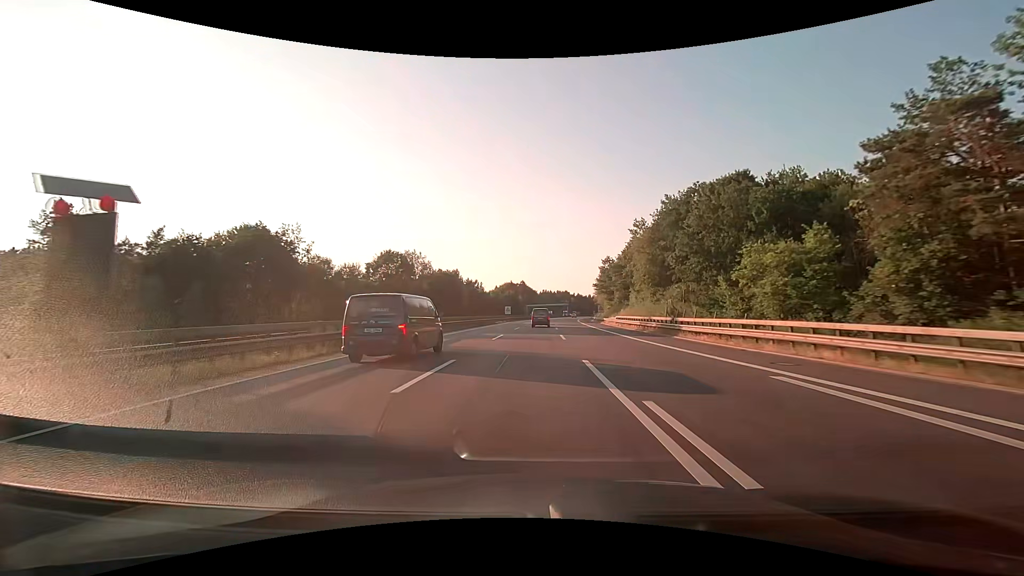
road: motorway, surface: asphalt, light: Day
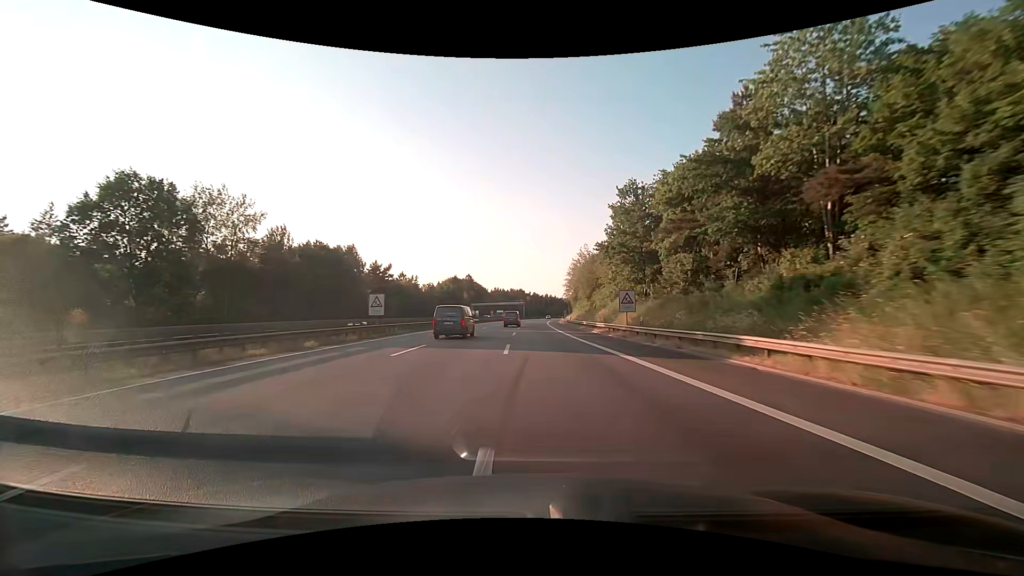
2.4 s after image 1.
(+2.8, +63.4) m; +5°
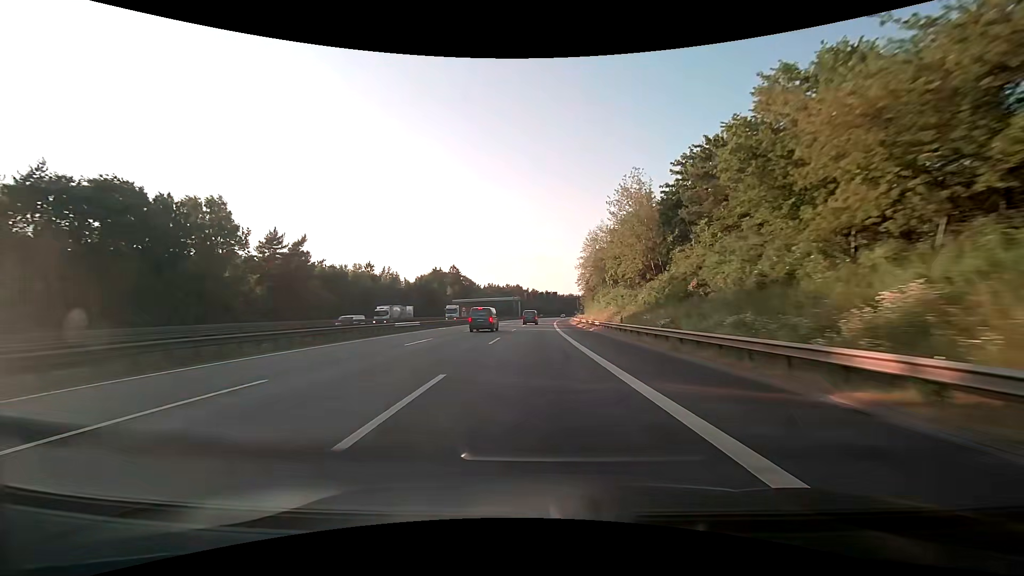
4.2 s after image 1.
(+0.5, +47.7) m; 0°
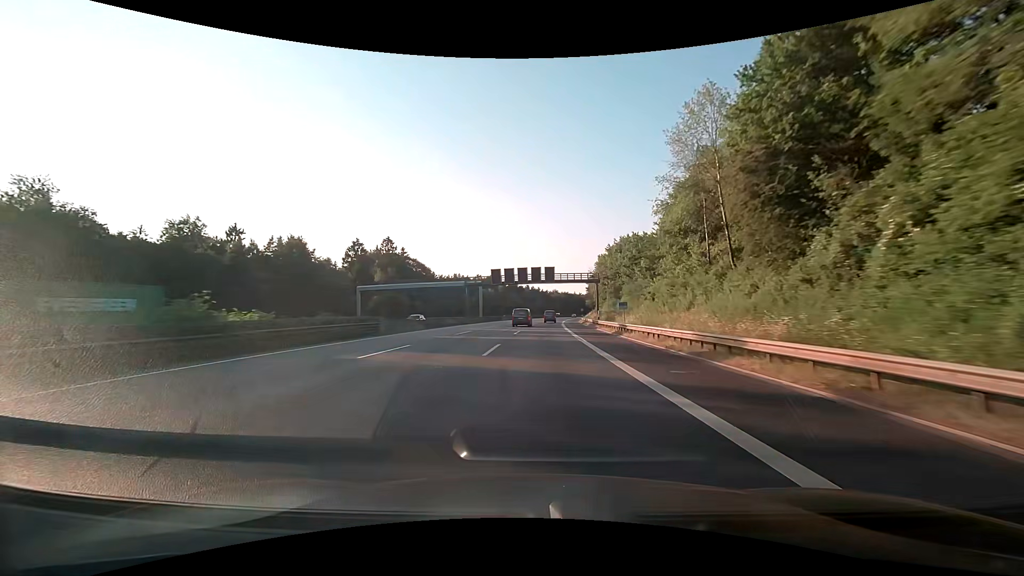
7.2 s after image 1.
(+0.9, +78.6) m; +2°
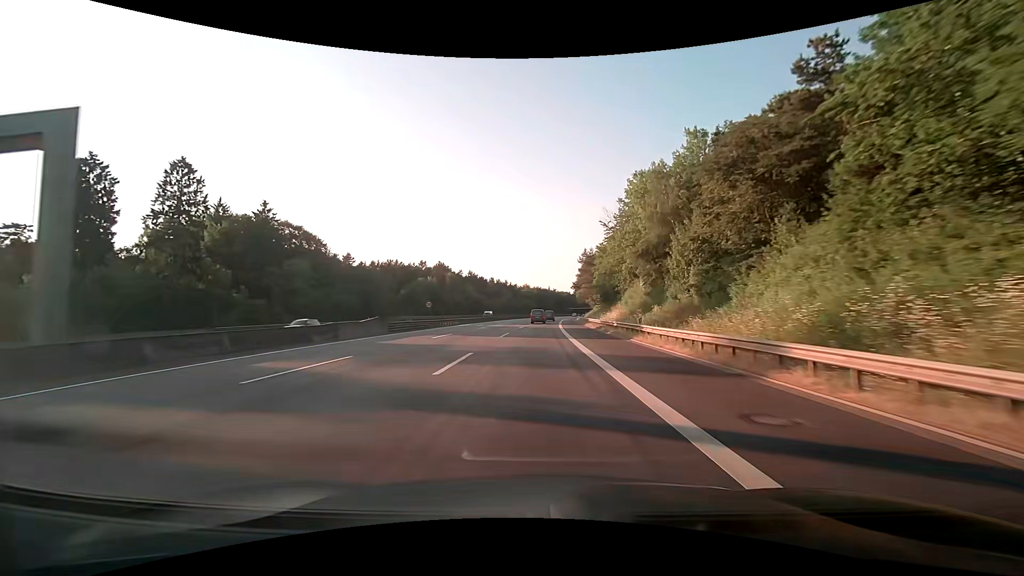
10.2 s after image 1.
(+2.8, +76.5) m; +3°
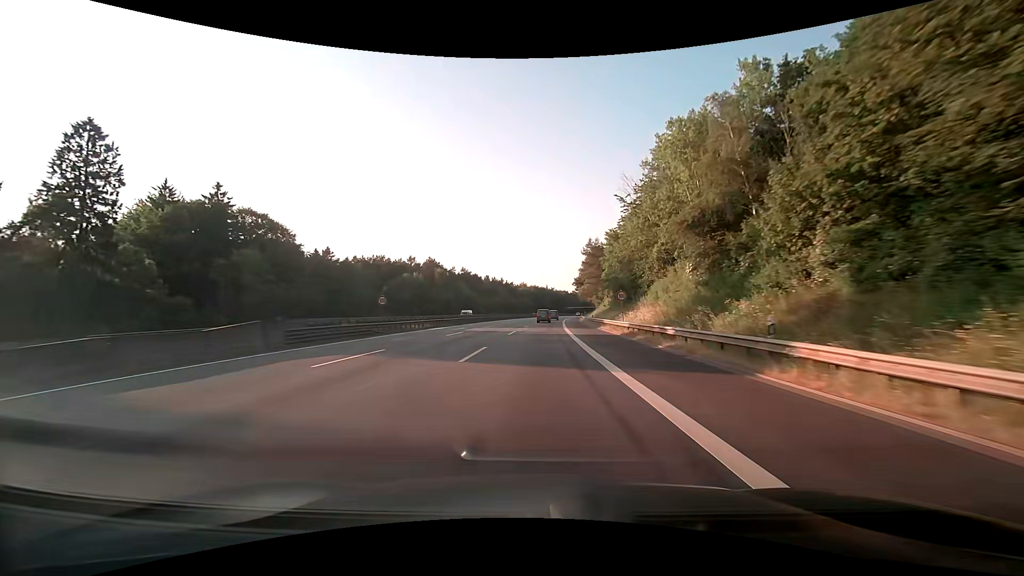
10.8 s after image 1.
(+0.1, +14.9) m; 0°
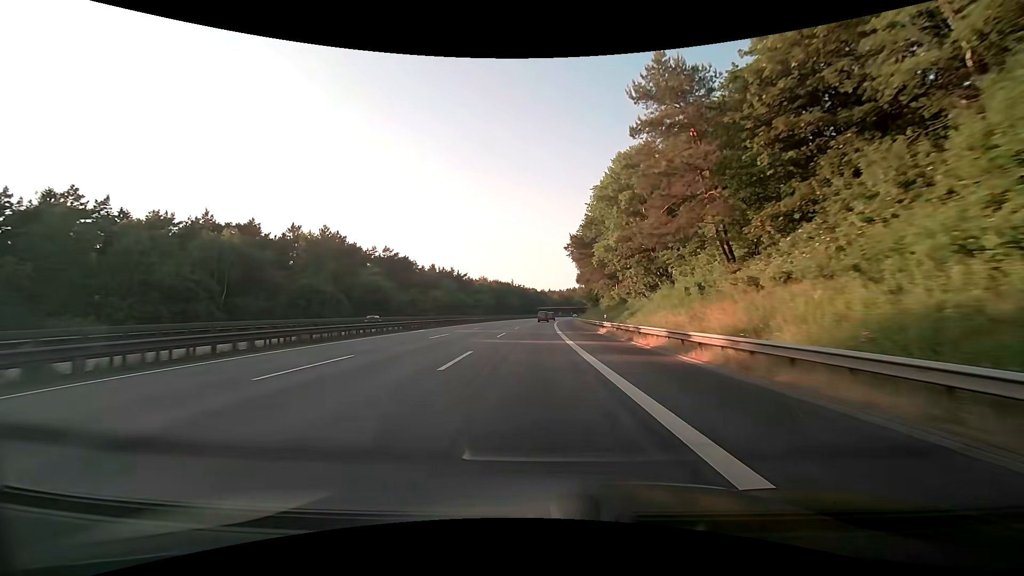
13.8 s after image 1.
(+2.7, +73.3) m; +4°
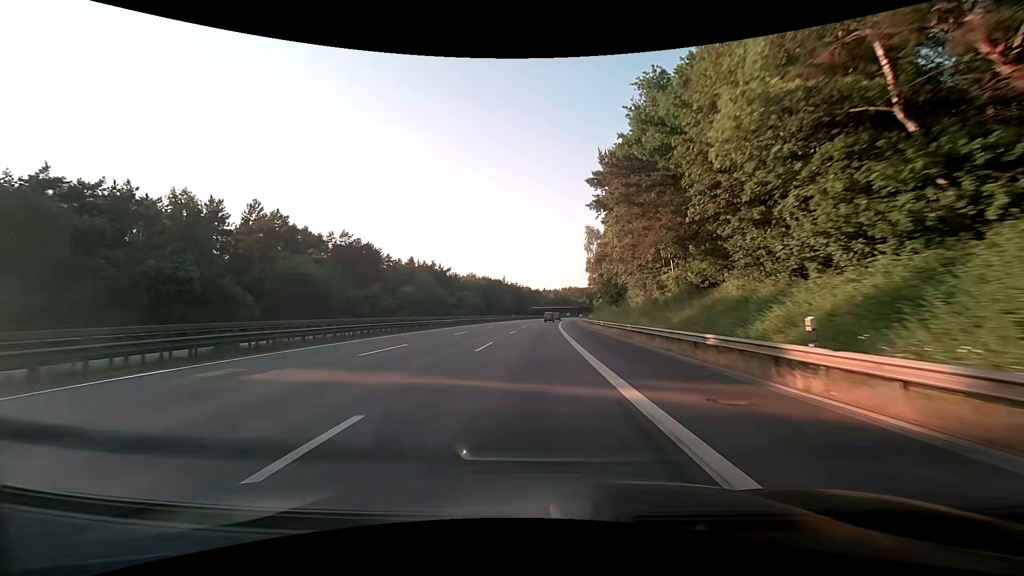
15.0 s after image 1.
(+0.1, +29.3) m; +1°
(0, +10) (0, +20) (0, +30) (+1, +40) (+1, +50) (+1, +60) (+2, +70) (+2, +80) (+3, +90) (+4, +100) m
